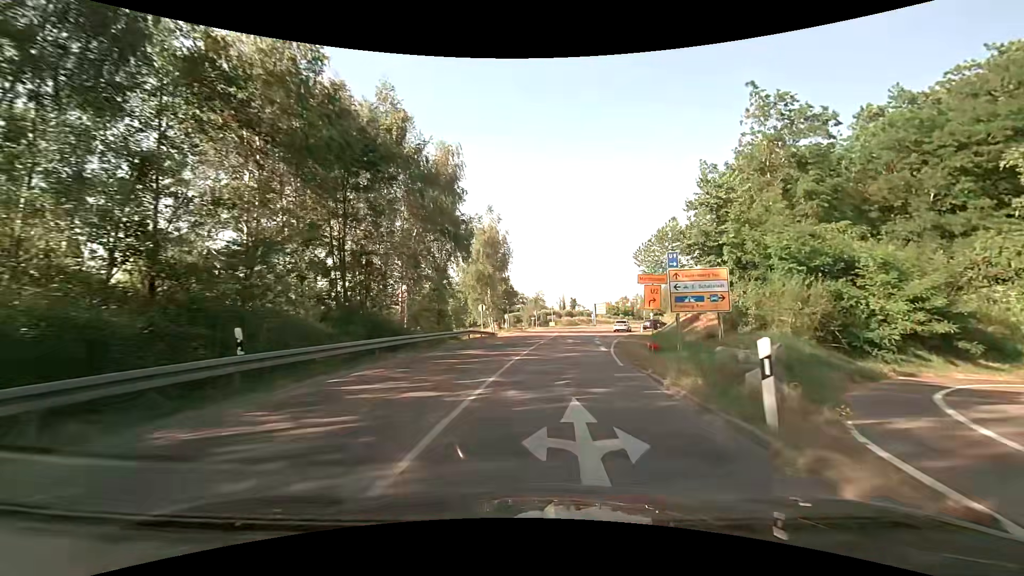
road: secondary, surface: asphalt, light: Day
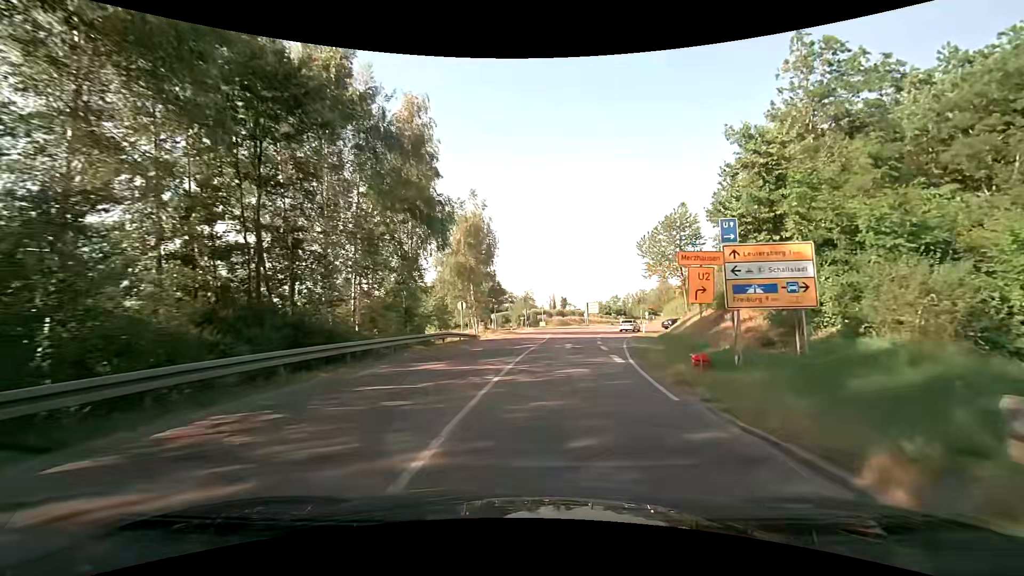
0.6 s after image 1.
(+0.1, +6.2) m; +1°
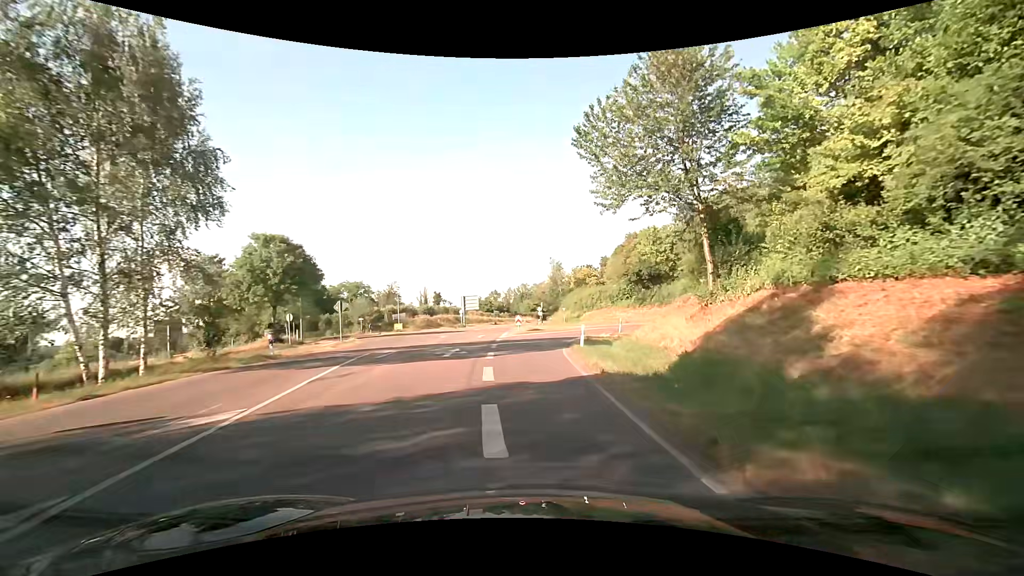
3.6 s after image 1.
(+3.4, +28.6) m; +14°
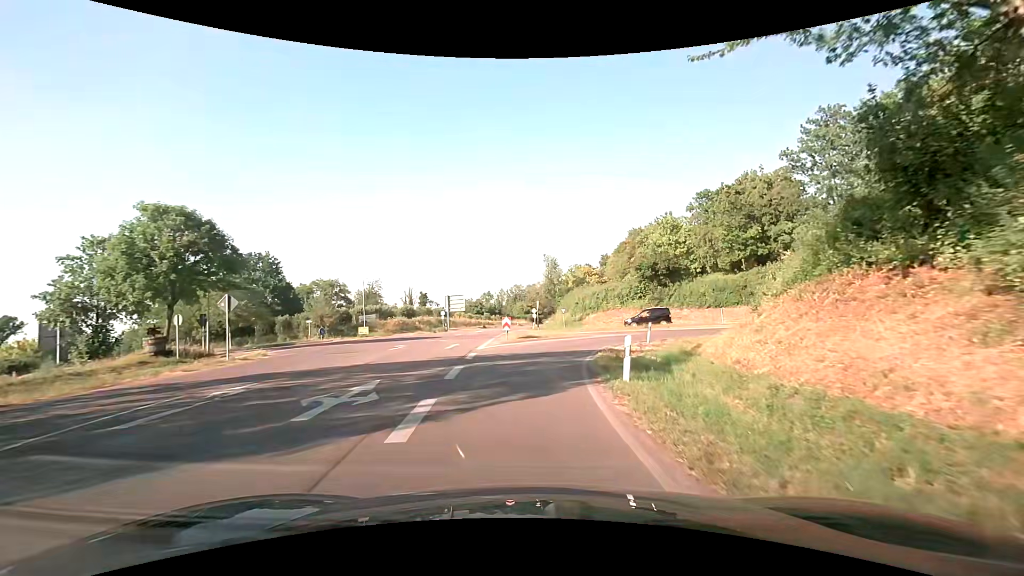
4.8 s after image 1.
(+0.1, +11.1) m; +1°
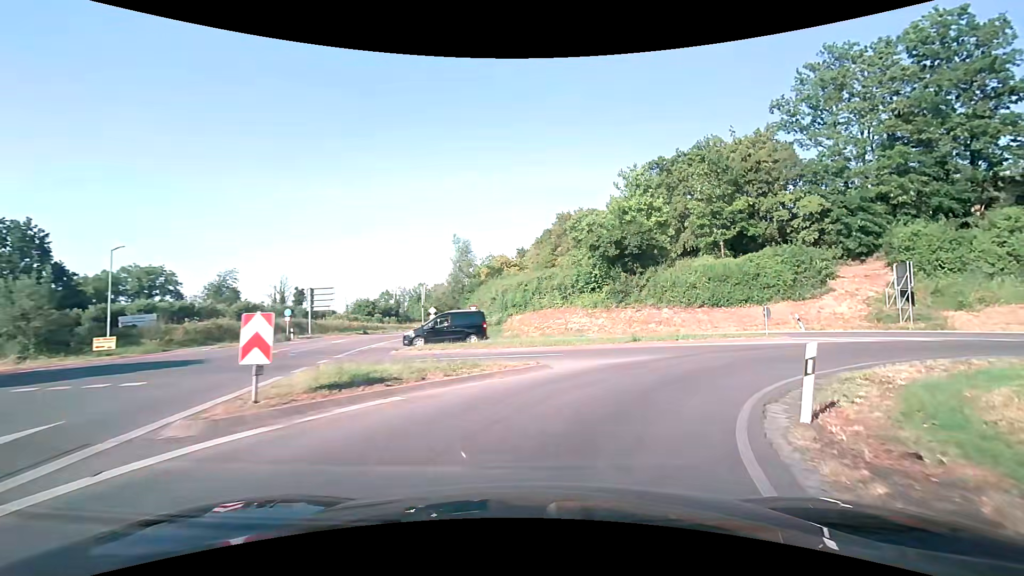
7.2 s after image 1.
(+1.0, +21.1) m; +10°
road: primary_link
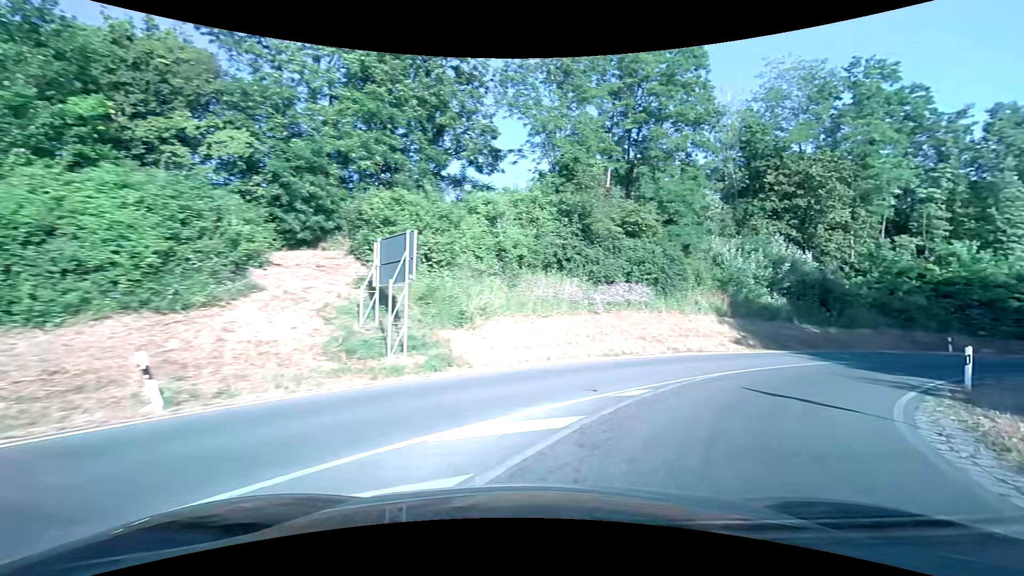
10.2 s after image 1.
(+9.7, +20.0) m; +62°
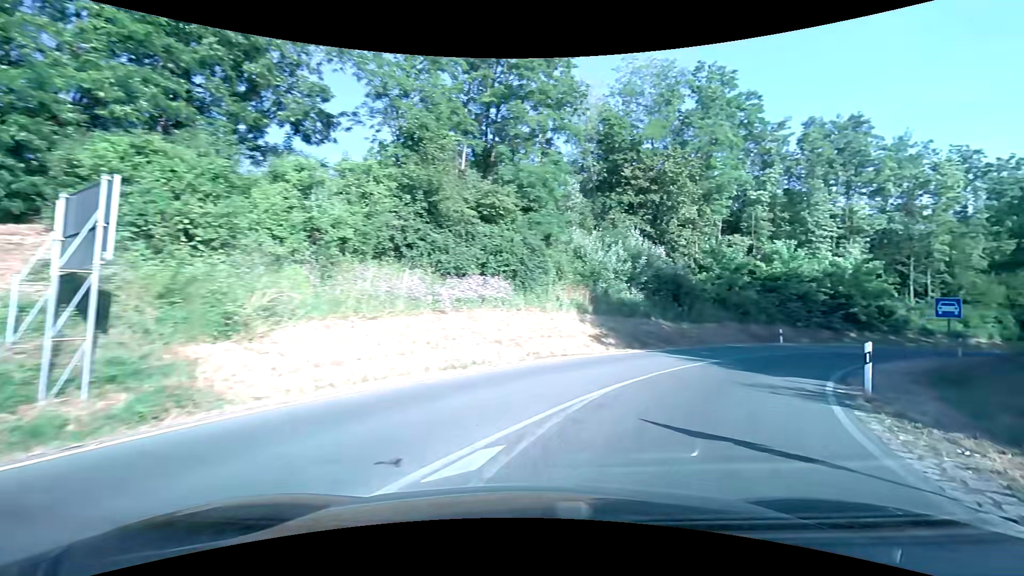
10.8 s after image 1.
(+0.6, +4.6) m; +16°
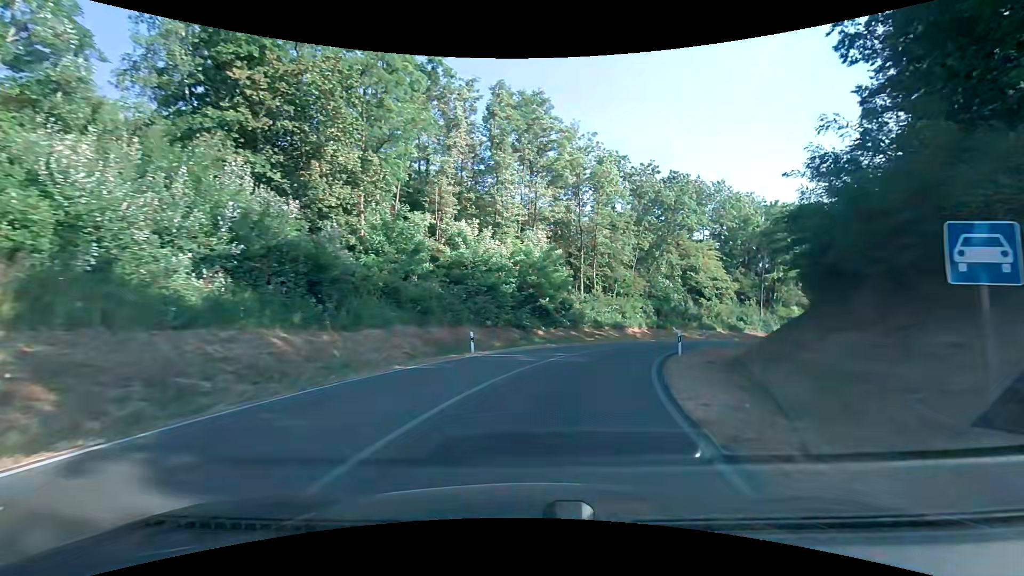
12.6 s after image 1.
(+5.0, +14.1) m; +32°
(+1, +10) (+4, +20) (+7, +29) (+12, +37) (+19, +45) (+26, +52) (+34, +58) (+42, +64) (+51, +69) (+59, +74) m
